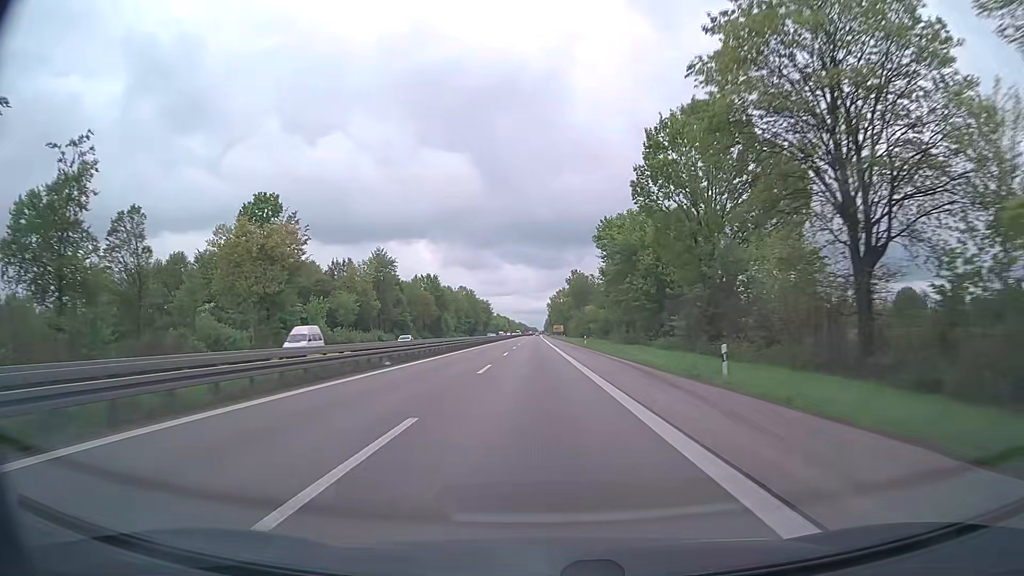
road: trunk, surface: asphalt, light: Day
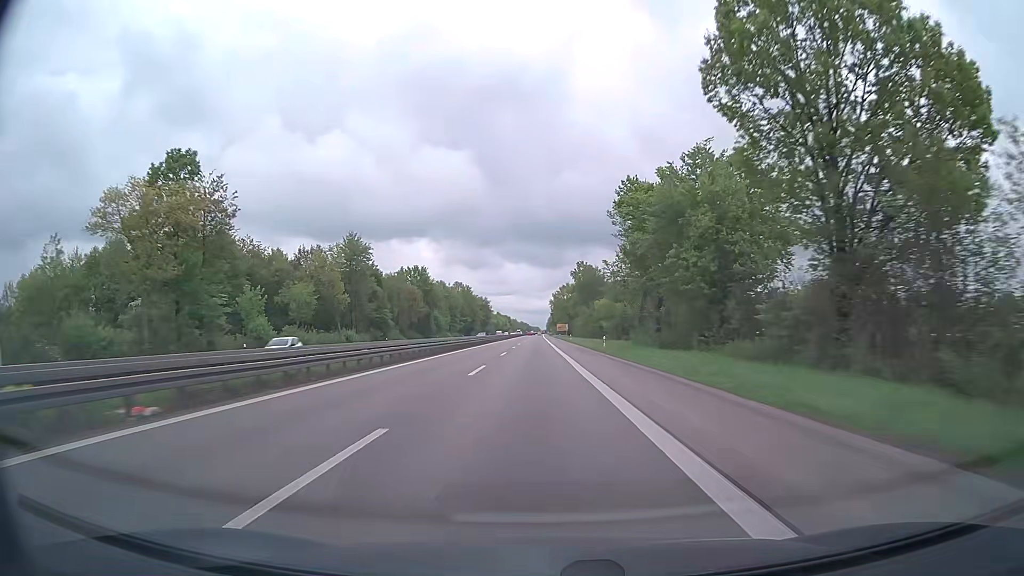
(0.0, +19.3) m; 0°
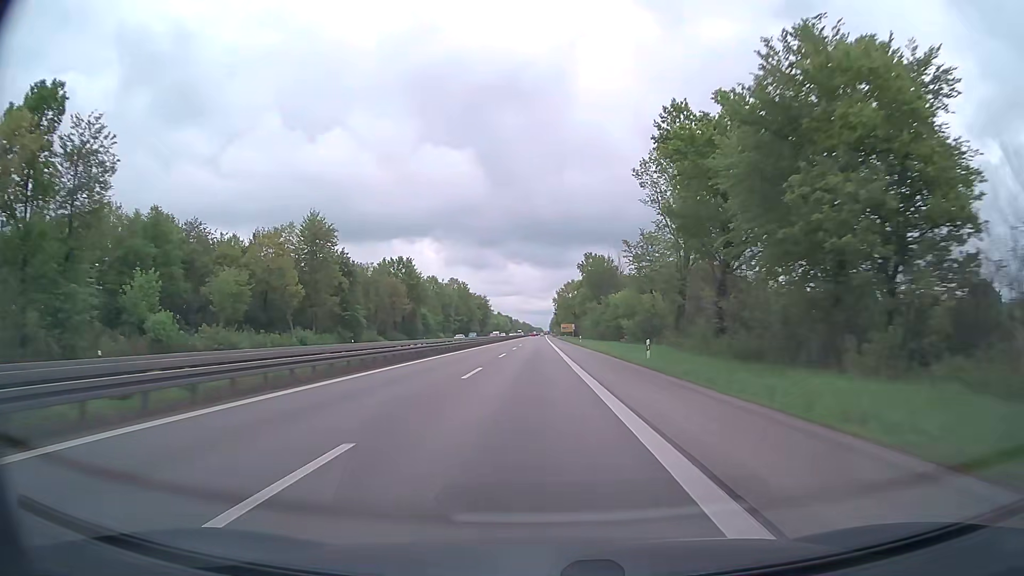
(0.0, +19.3) m; 0°
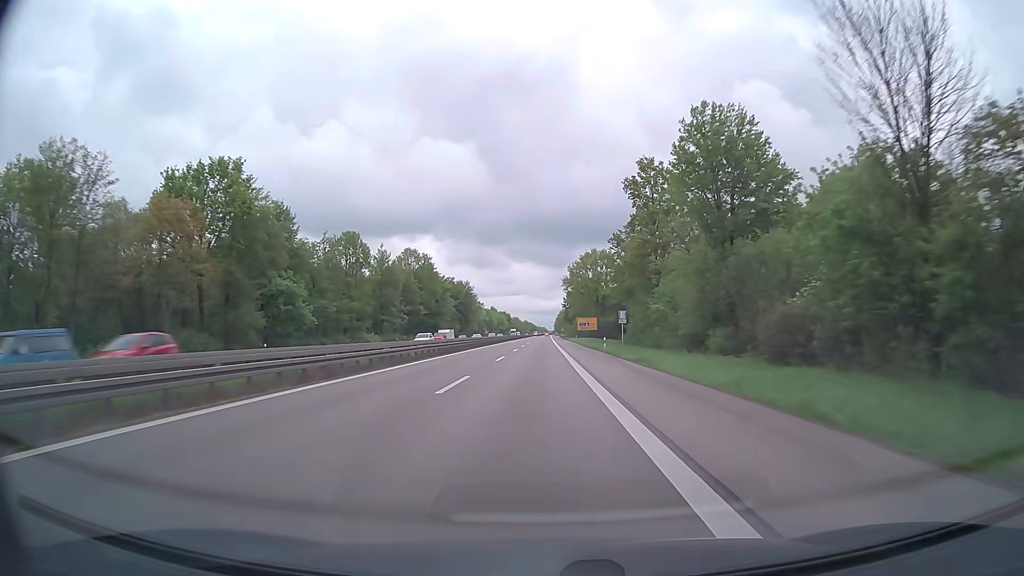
(-0.2, +77.3) m; 0°
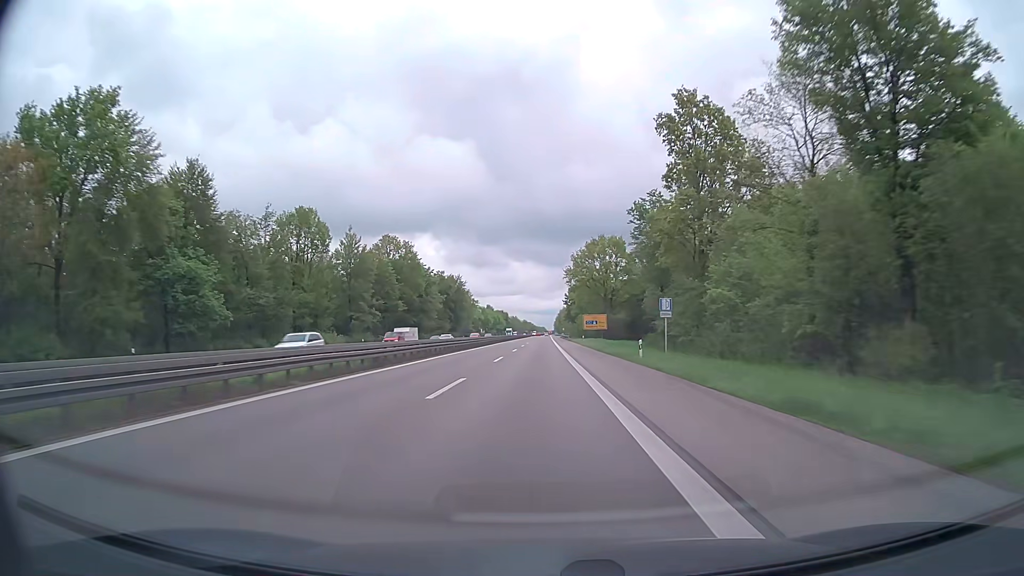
(0.0, +19.3) m; 0°
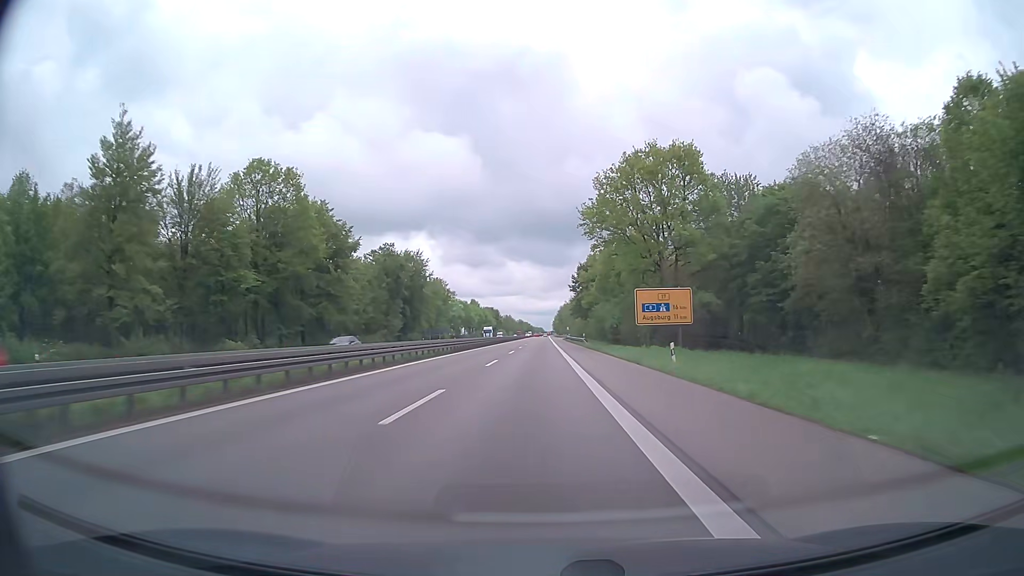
(+0.1, +58.0) m; 0°
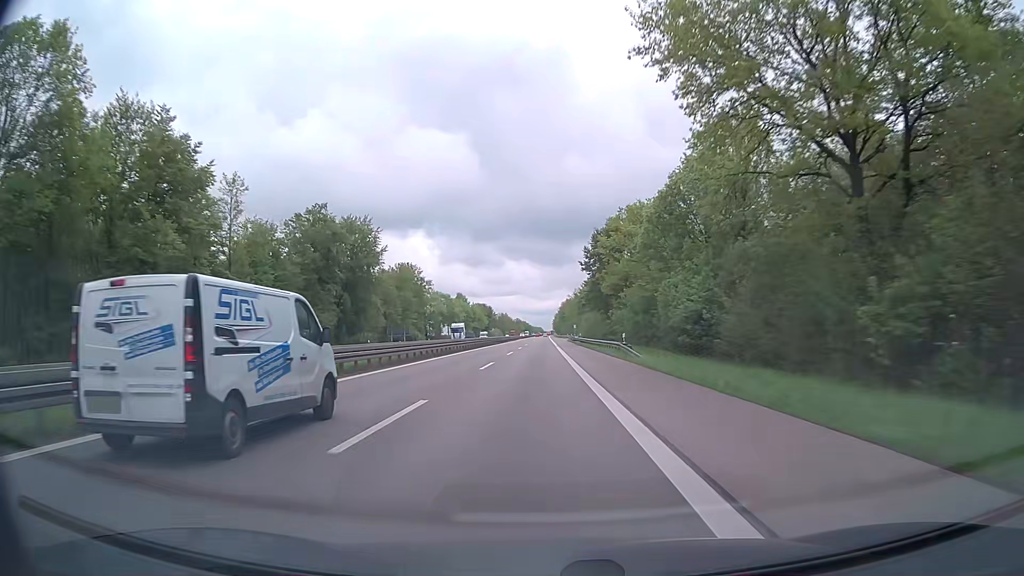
(-0.1, +38.6) m; 0°
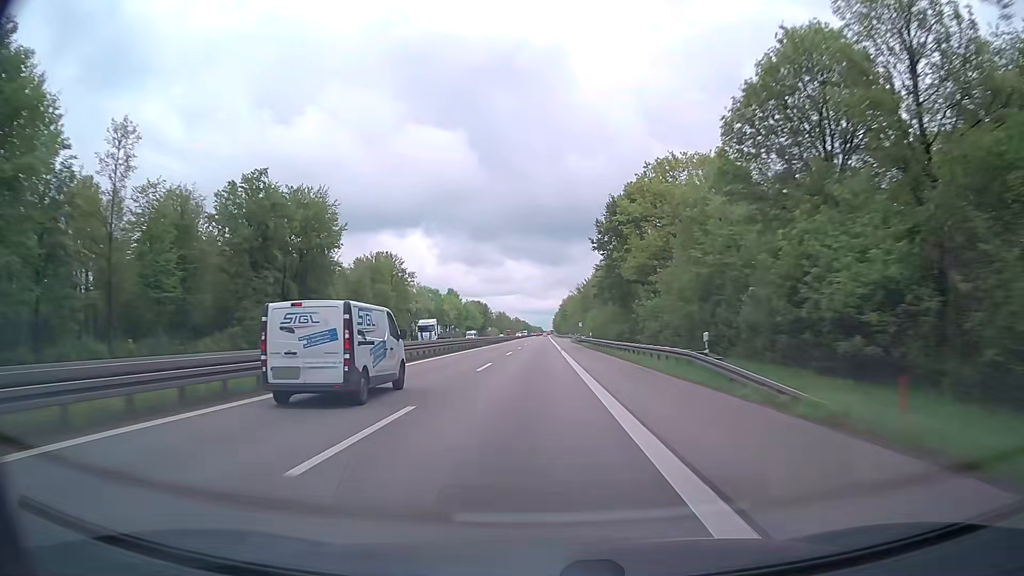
(0.0, +19.3) m; 0°
